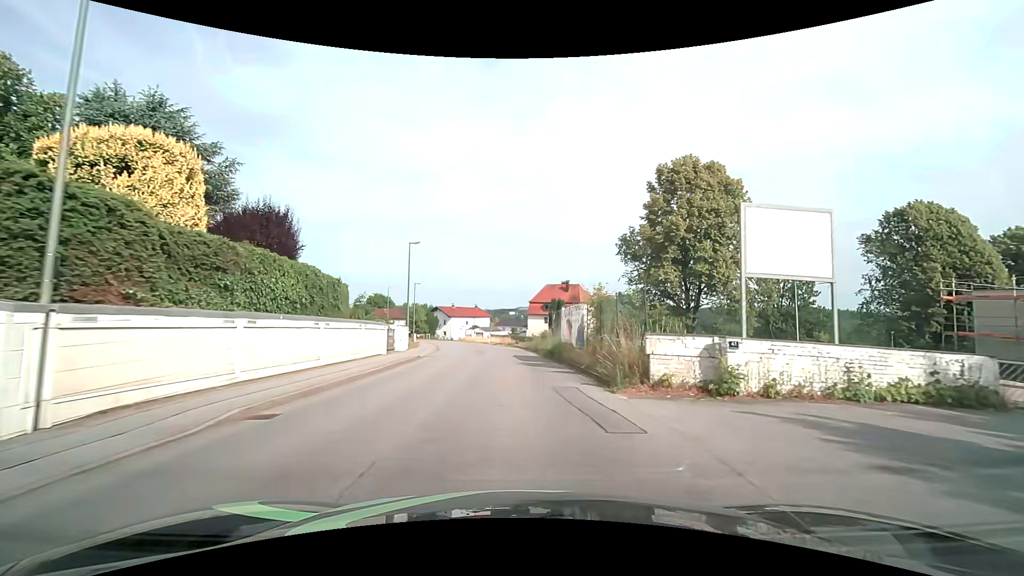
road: unclassified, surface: asphalt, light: Day
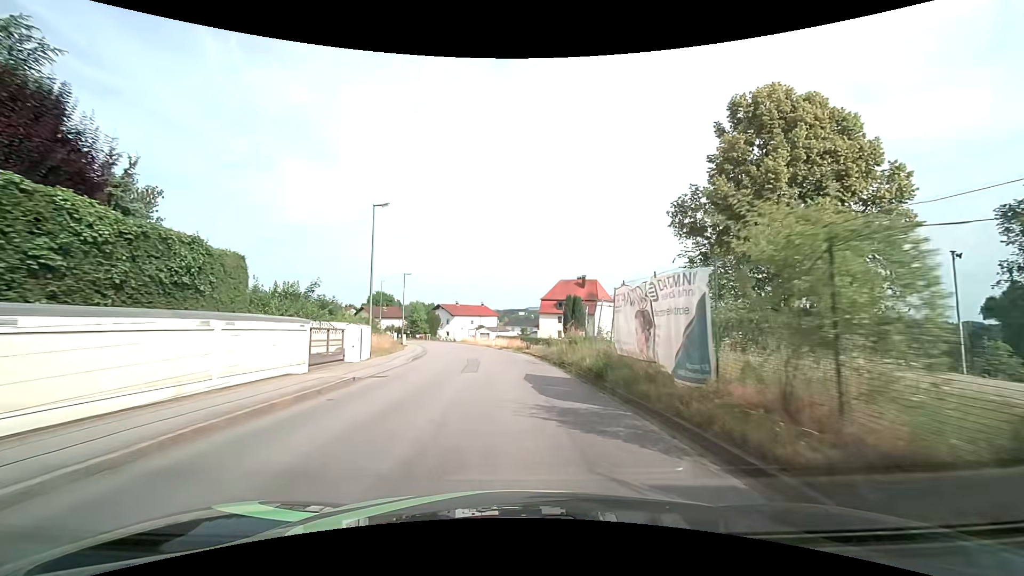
(0.0, +11.6) m; 0°
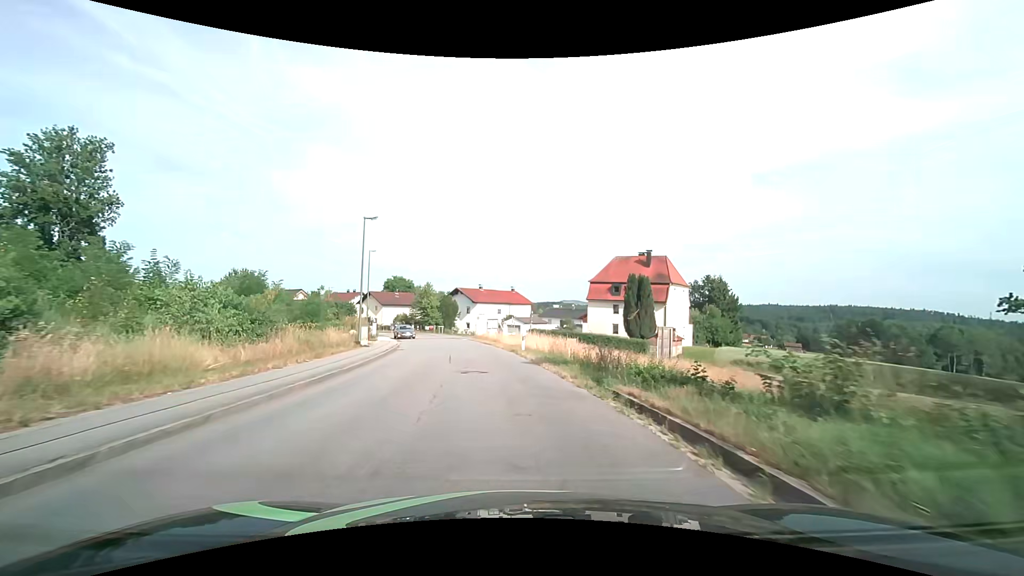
(-0.9, +24.7) m; -4°
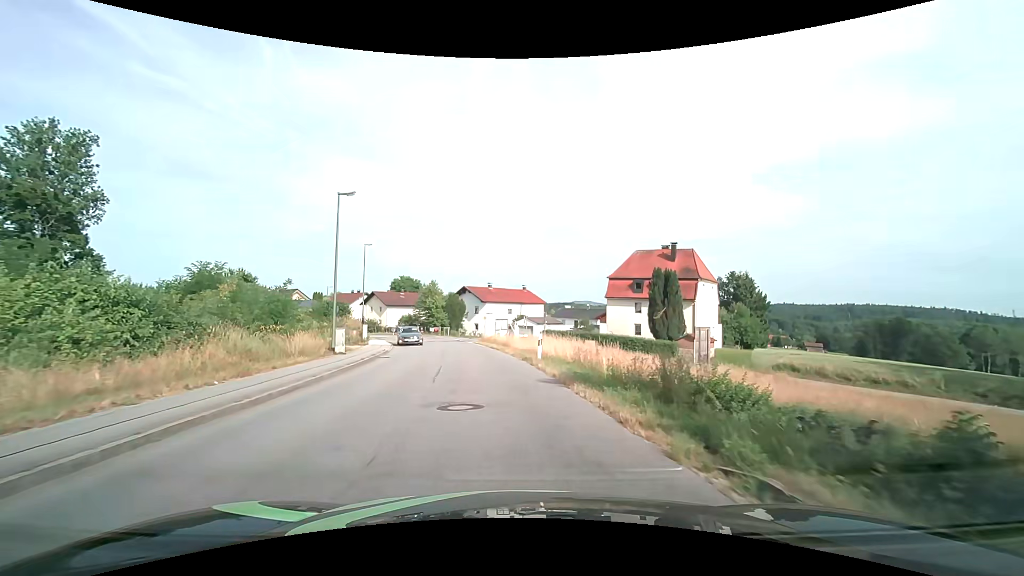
(0.0, +6.2) m; -1°
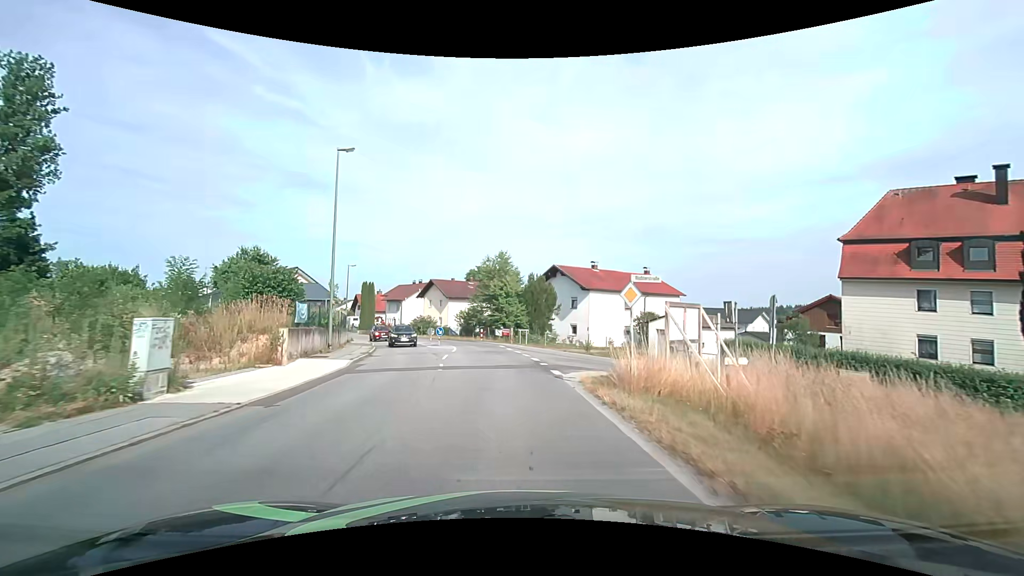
(-3.0, +30.6) m; -11°
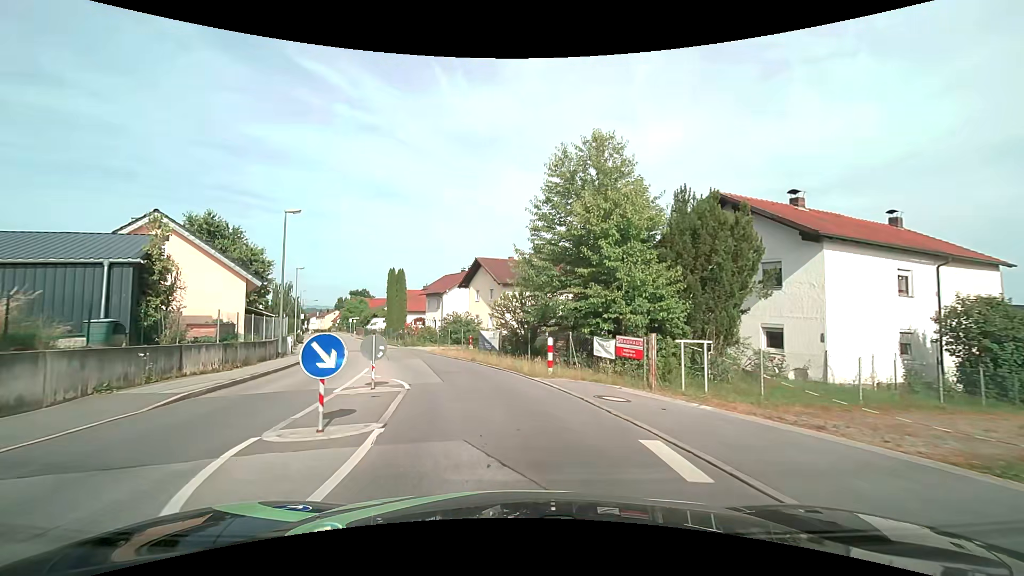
(-1.4, +28.2) m; -8°
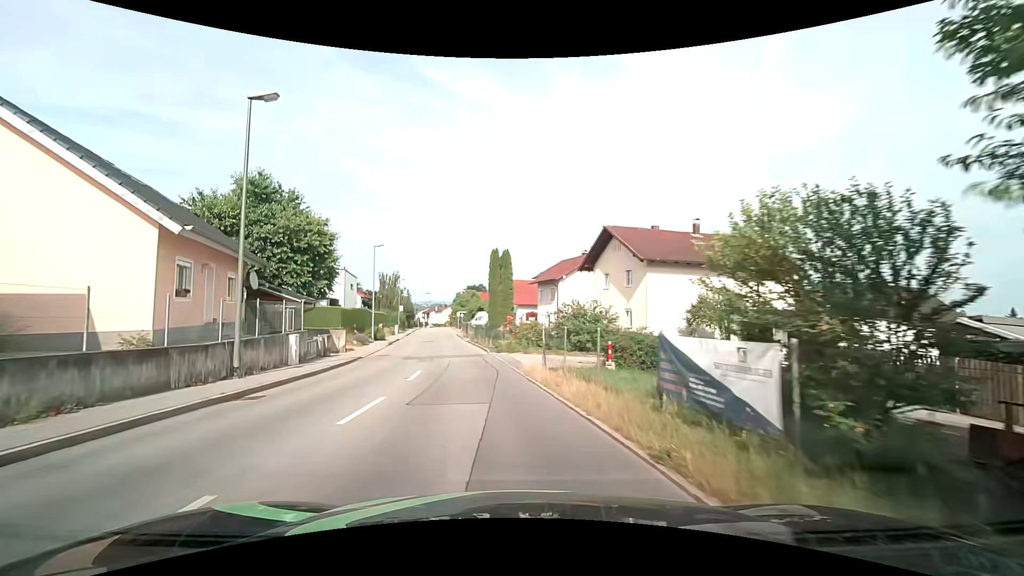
(-1.6, +14.8) m; -14°
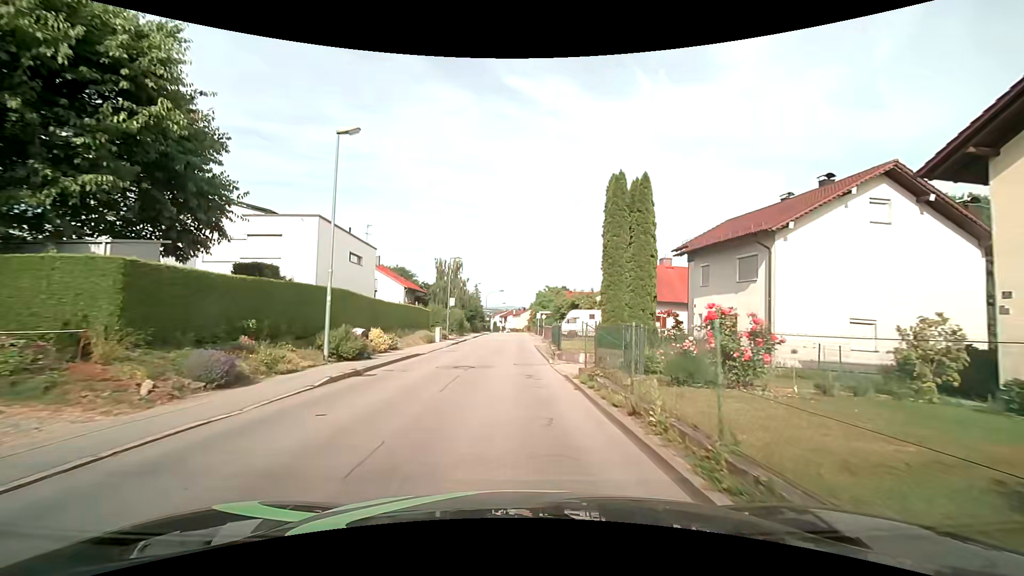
(-2.8, +26.6) m; -9°
(0, +10) (0, +20) (0, +30) (0, +40) (0, +50) (0, +60) (0, +70) (0, +80) (0, +90) (0, +100) m
